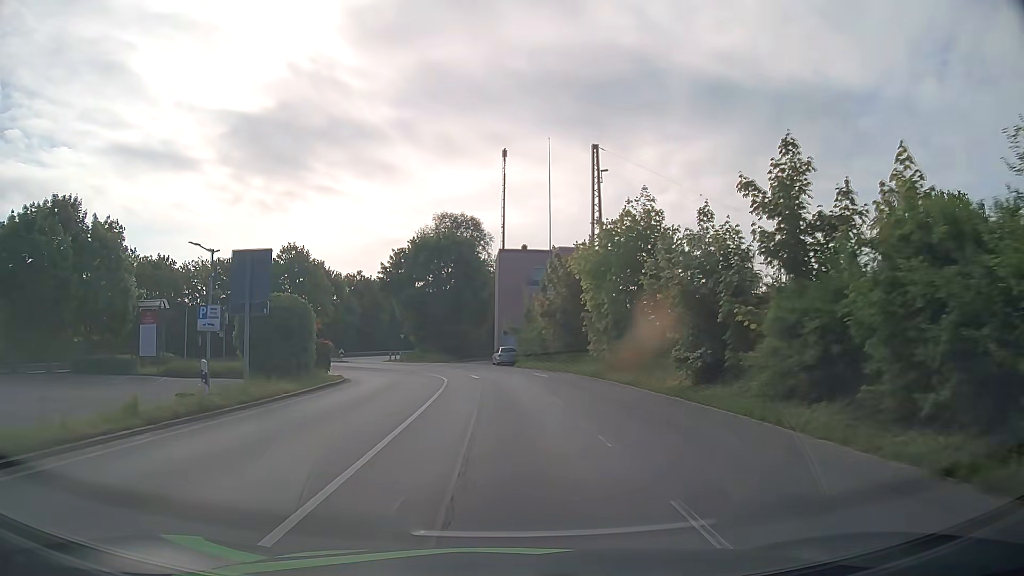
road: tertiary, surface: asphalt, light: Day
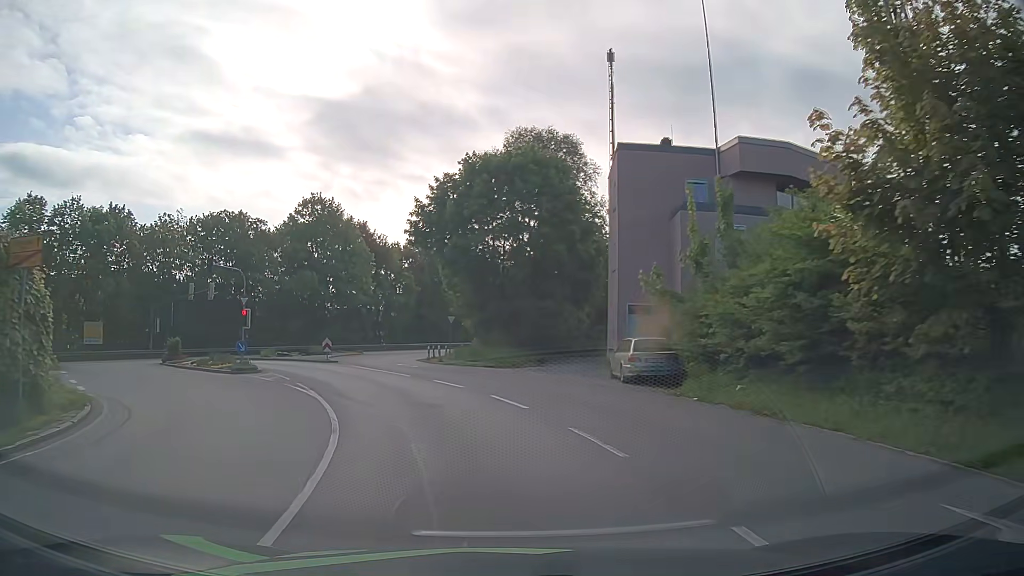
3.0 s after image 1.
(-1.2, +30.6) m; -8°
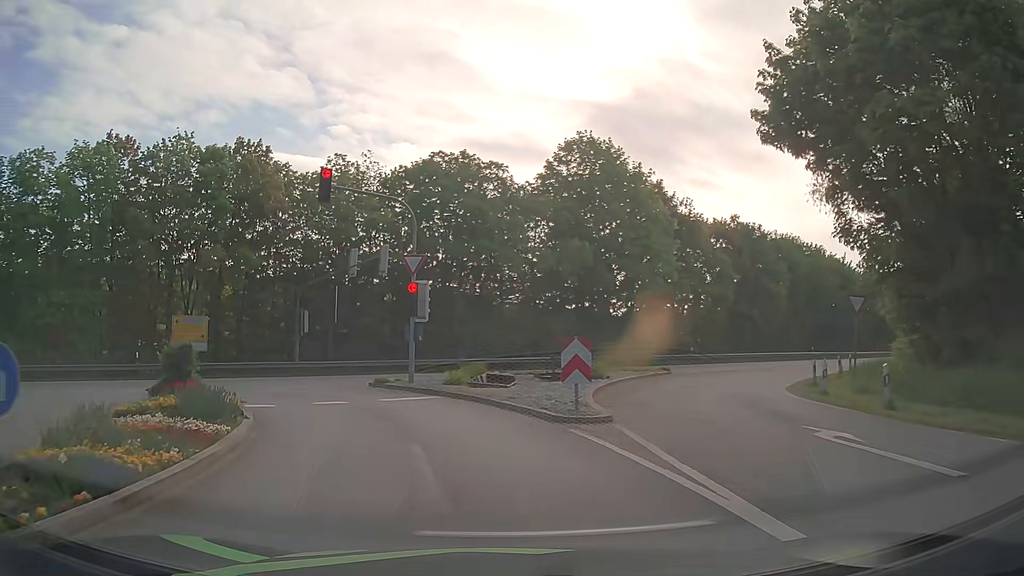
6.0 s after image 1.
(-5.1, +25.1) m; -25°
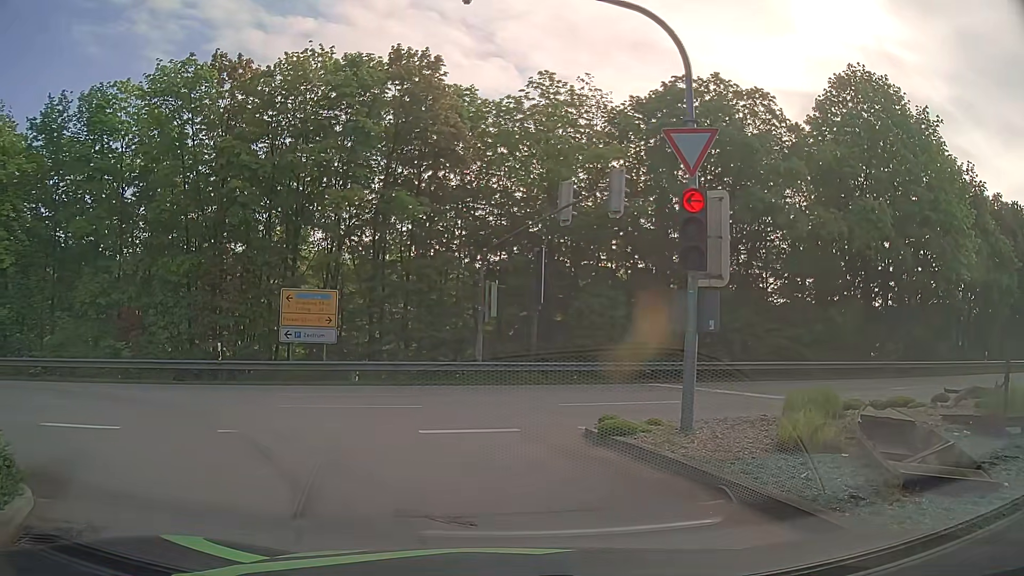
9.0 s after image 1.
(-1.8, +12.3) m; -21°
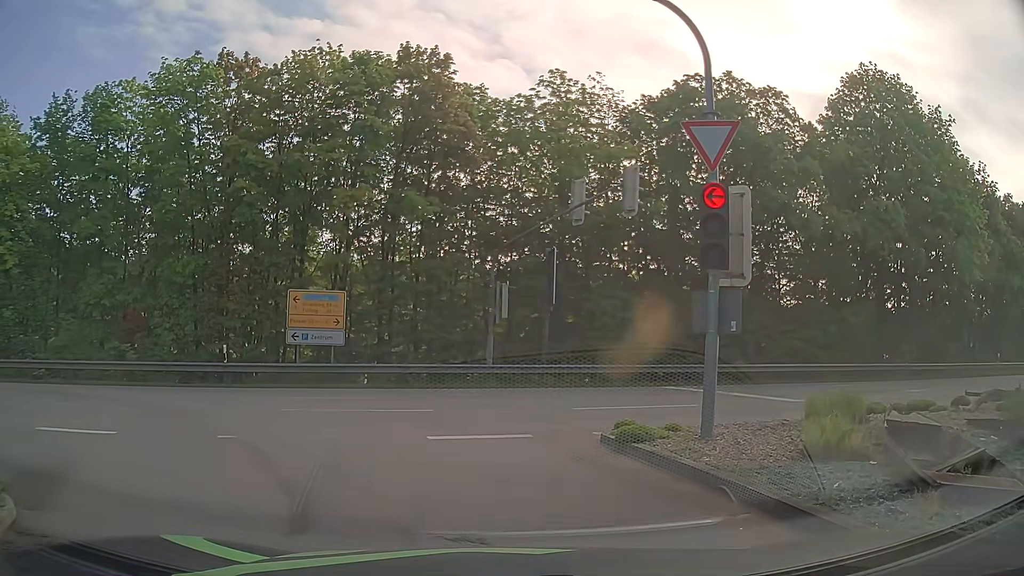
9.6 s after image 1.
(0.0, +0.4) m; 0°
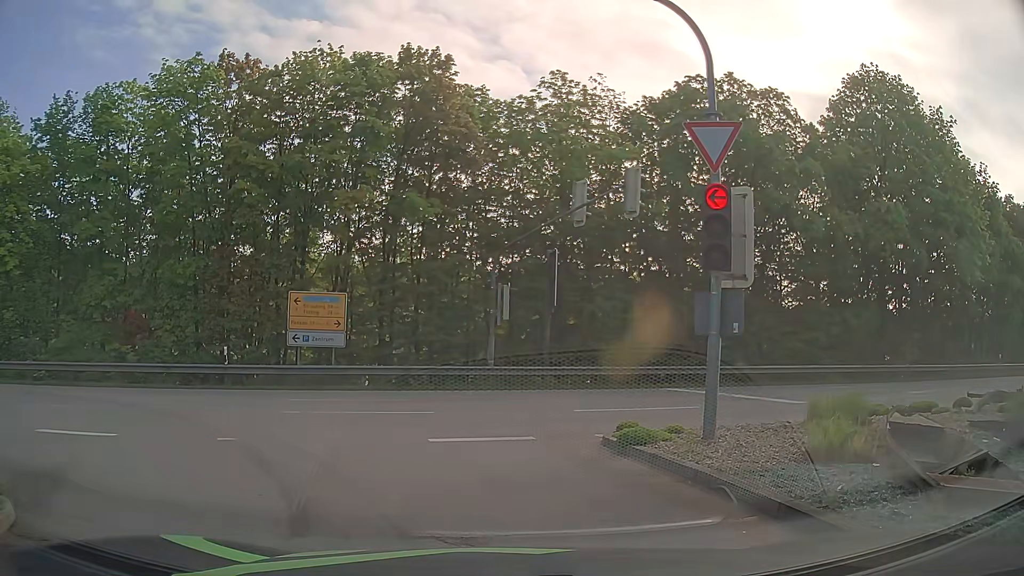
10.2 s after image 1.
(0.0, +0.1) m; 0°
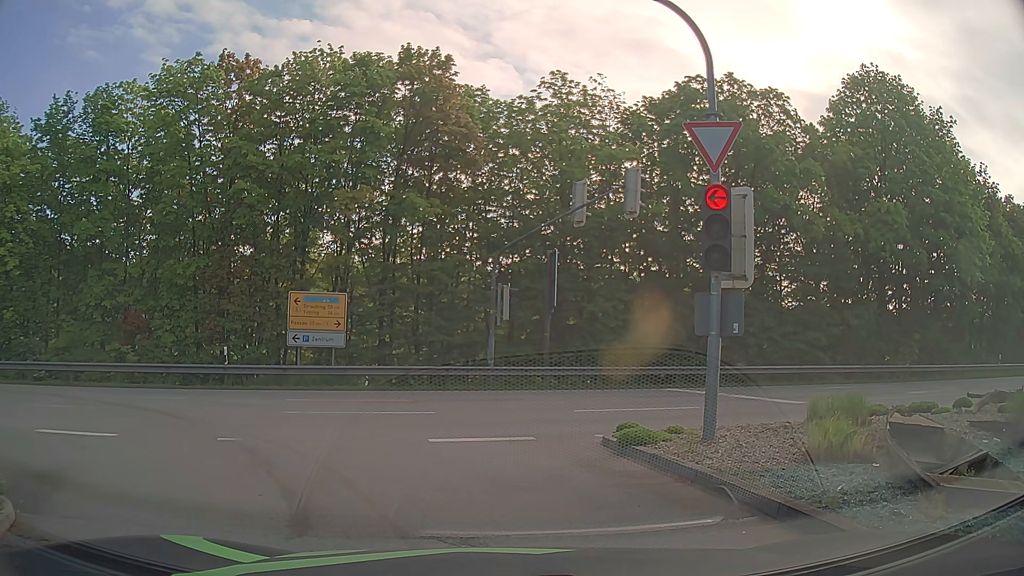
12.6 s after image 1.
(0.0, +0.1) m; 0°
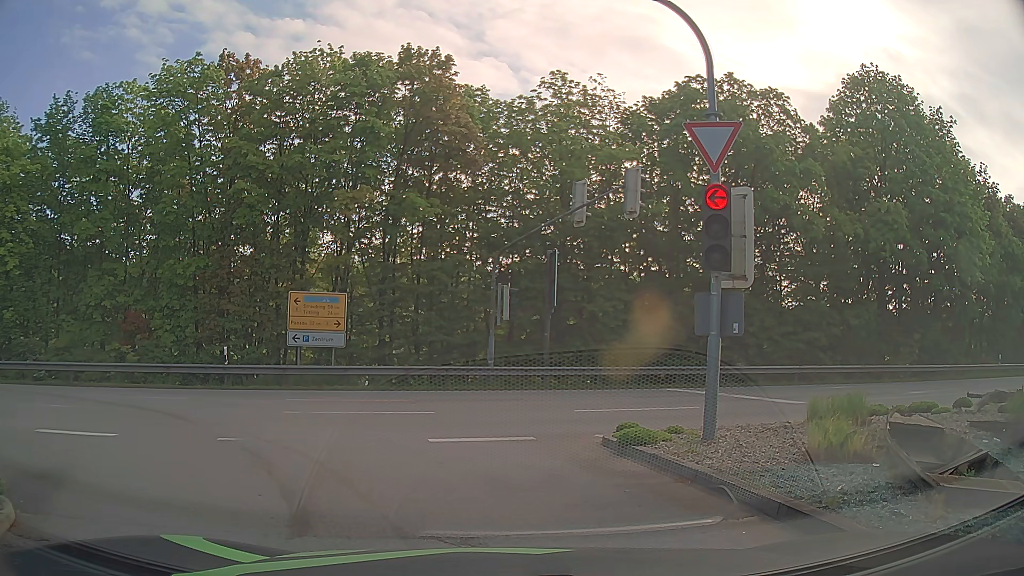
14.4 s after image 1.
(0.0, 0.0) m; 0°
(-3, +9) (-11, +15) (-21, +17) (-30, +16) (-40, +14) (-50, +13) (-60, +11) (-70, +9) (-80, +7) (-90, +6) m
